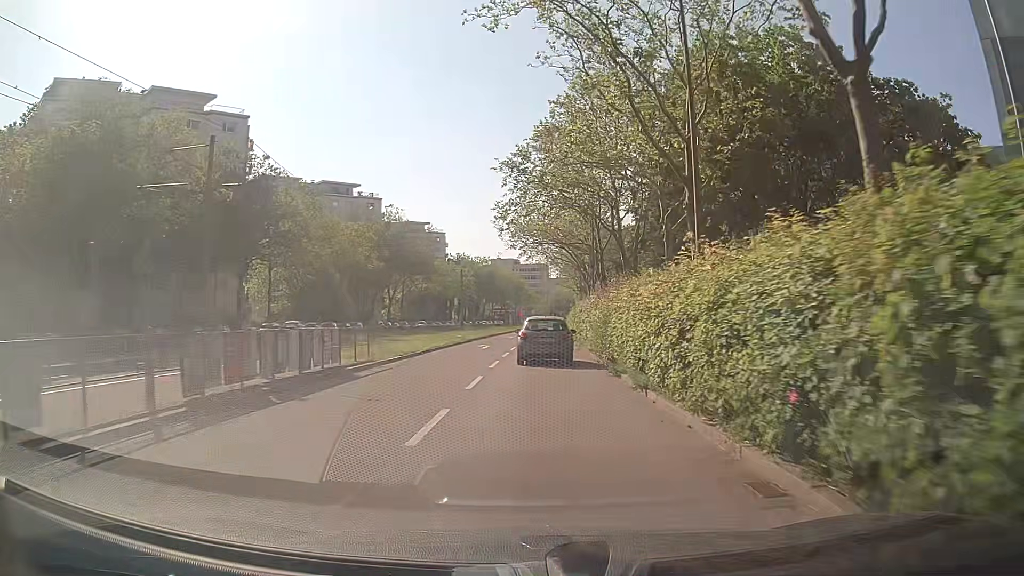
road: tertiary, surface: asphalt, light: Day
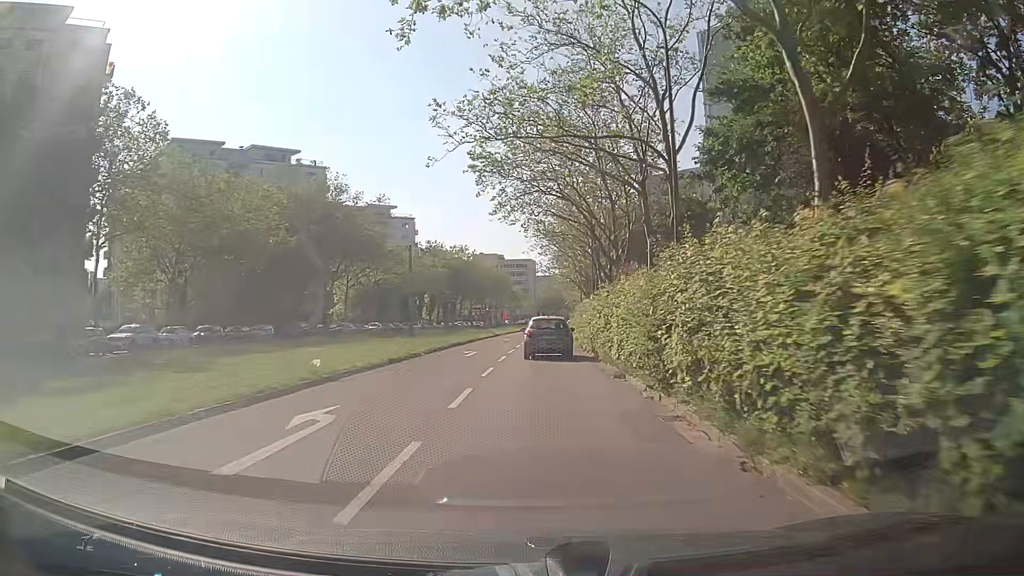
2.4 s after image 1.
(+0.4, +26.9) m; +2°
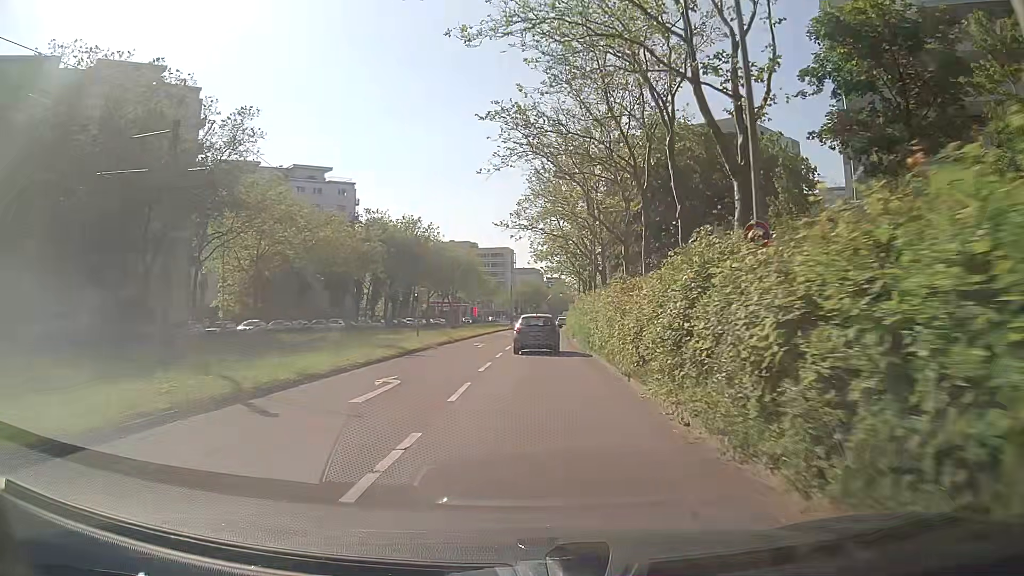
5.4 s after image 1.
(+0.3, +35.2) m; +1°
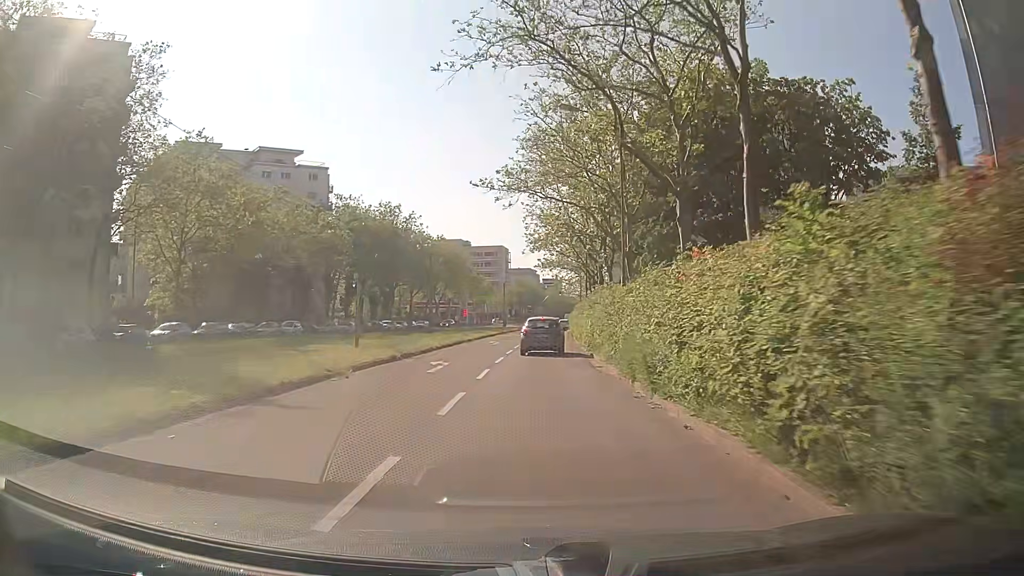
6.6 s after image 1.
(+0.1, +13.3) m; +1°
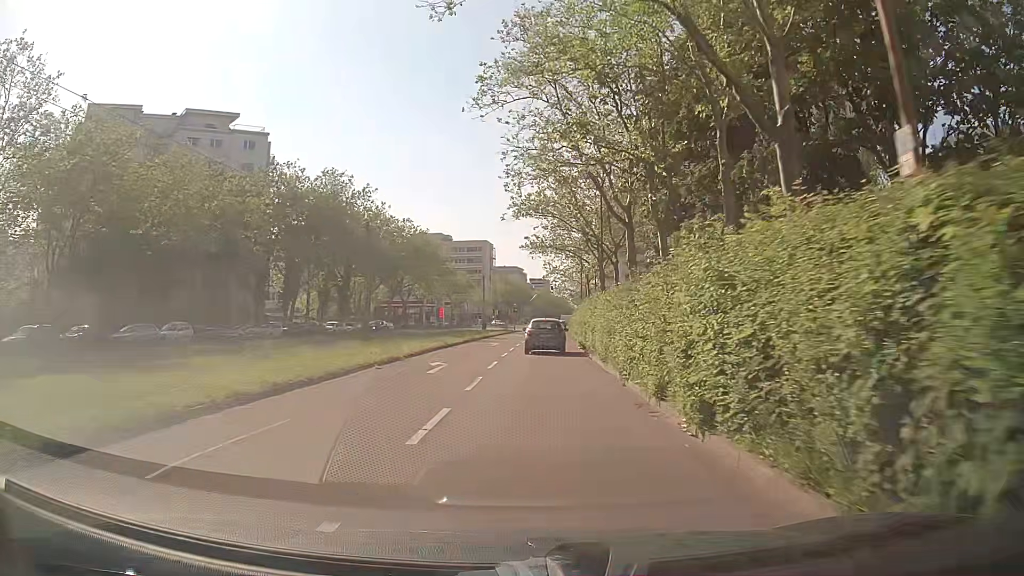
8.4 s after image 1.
(+0.1, +20.0) m; +1°
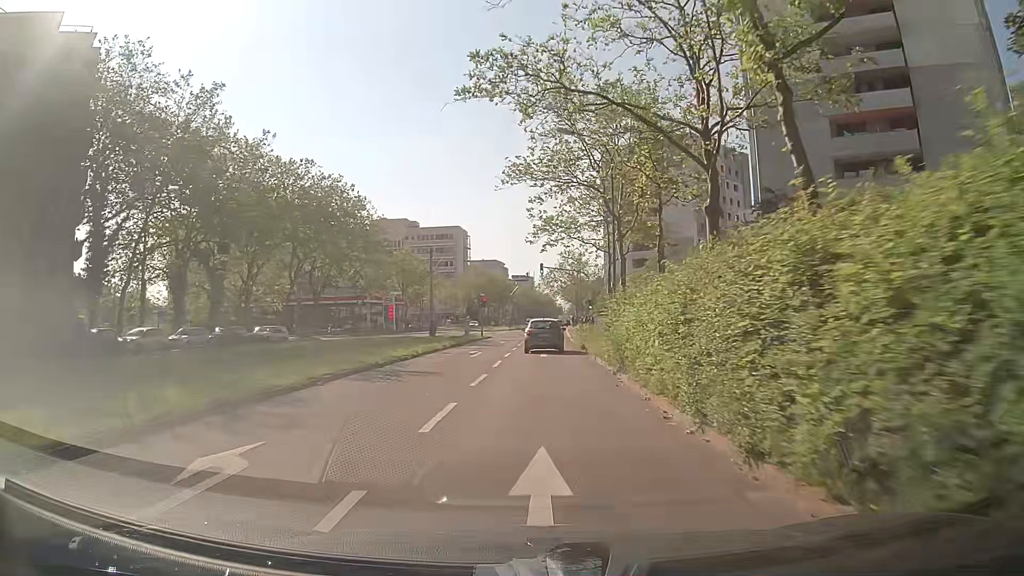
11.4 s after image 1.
(+0.7, +35.1) m; +1°
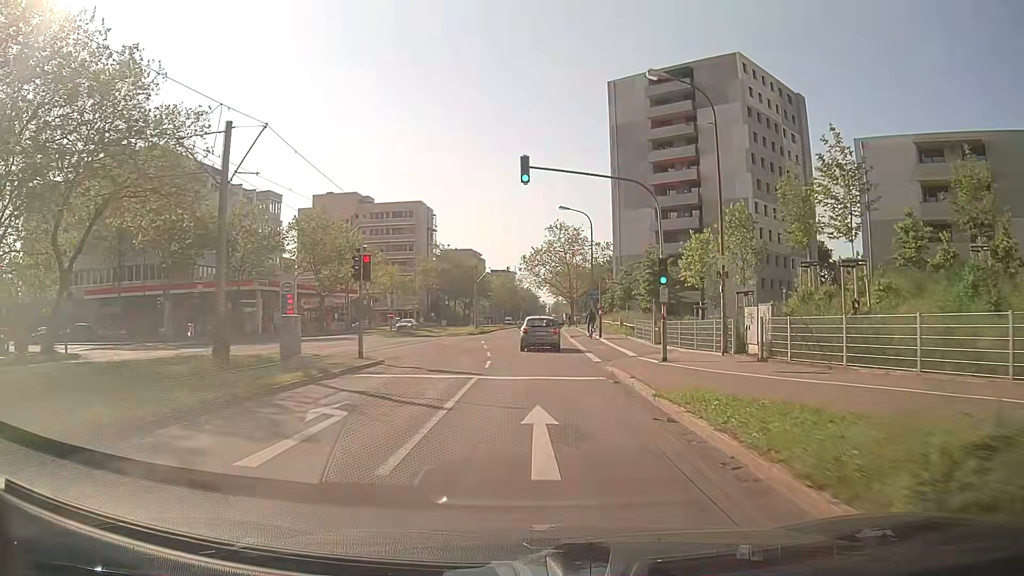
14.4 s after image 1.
(+0.7, +37.0) m; +2°
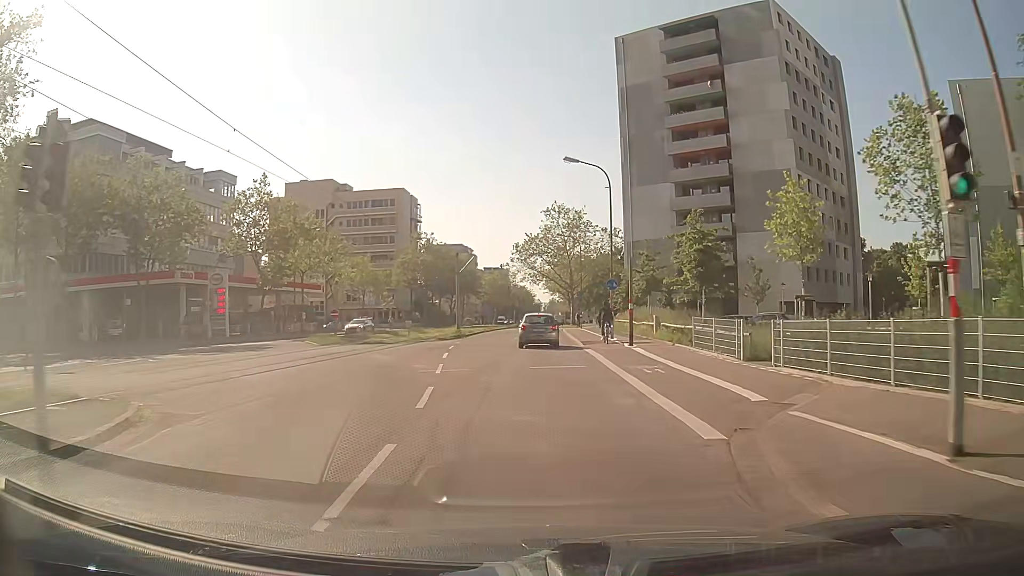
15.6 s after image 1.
(0.0, +14.8) m; 0°
(0, +10) (0, +20) (0, +30) (+1, +40) (+1, +50) (+1, +60) (+1, +70) (+2, +80) (+2, +90) (+2, +100) m
